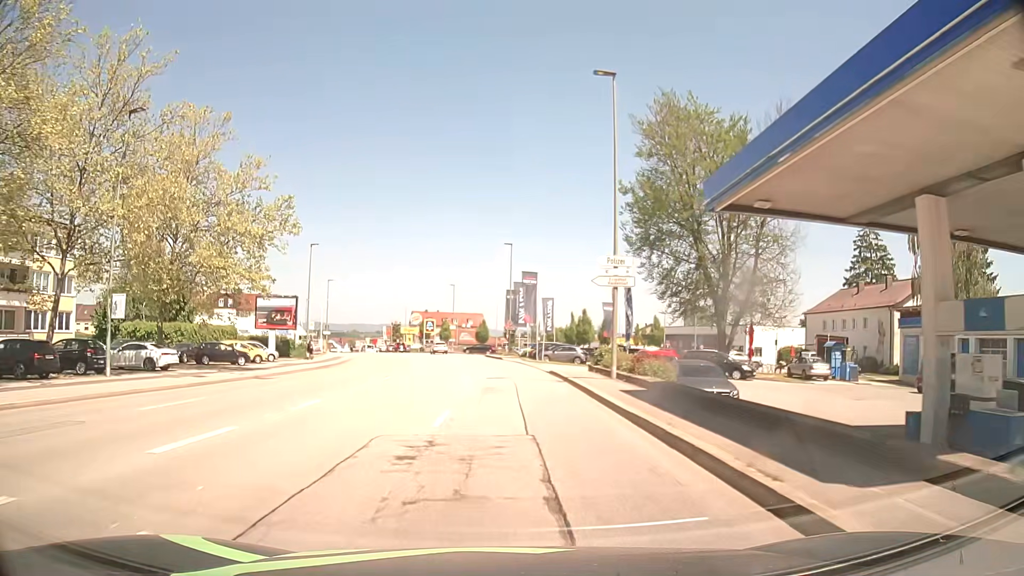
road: tertiary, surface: asphalt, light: Day
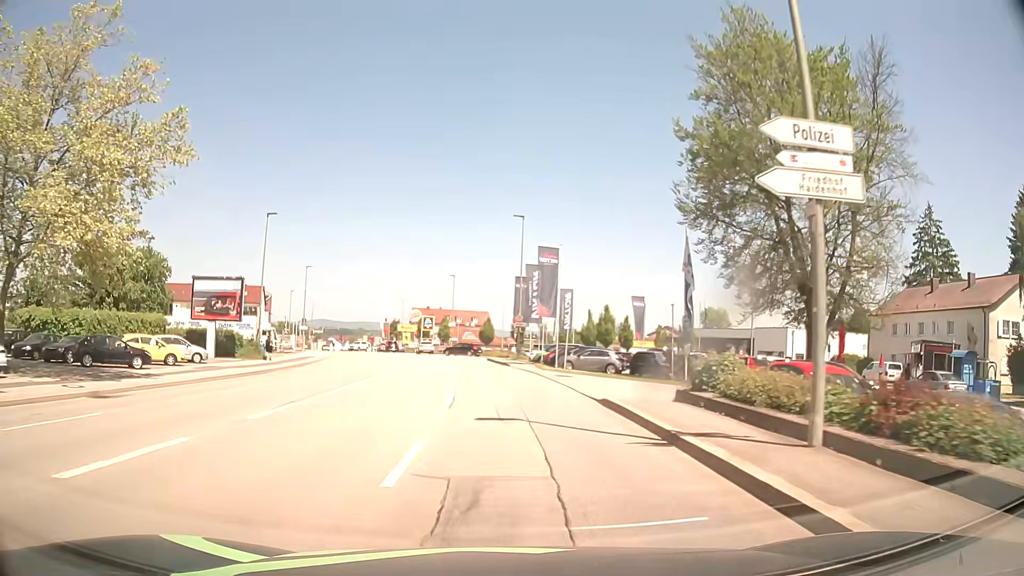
(0.0, +13.8) m; 0°
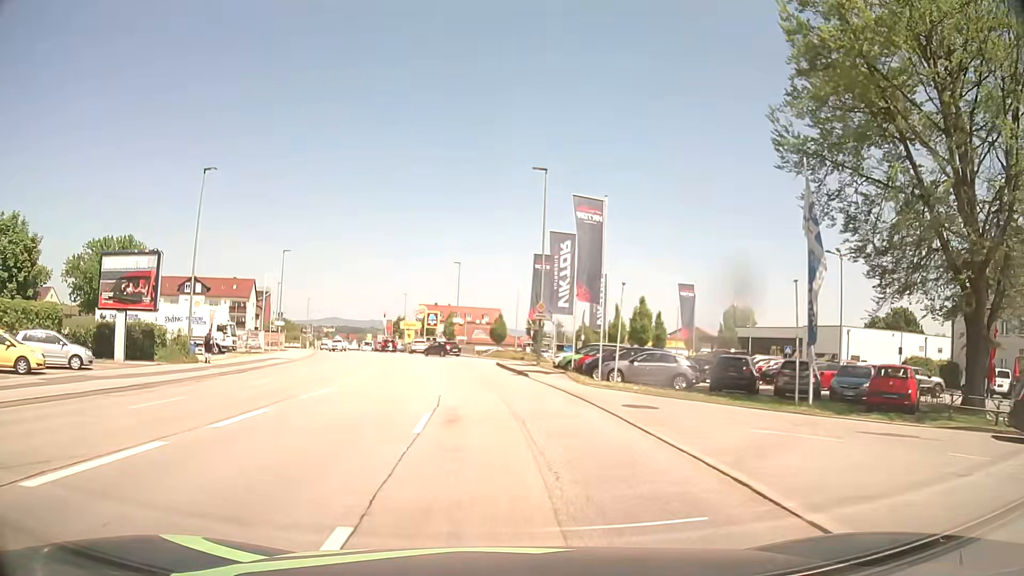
(-0.2, +12.9) m; -1°
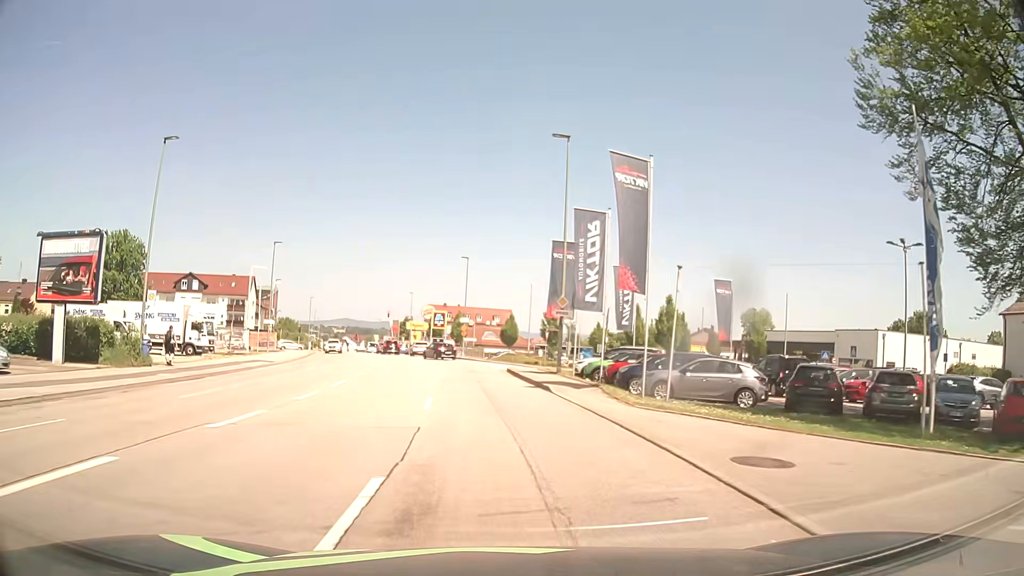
(-0.1, +6.2) m; -1°
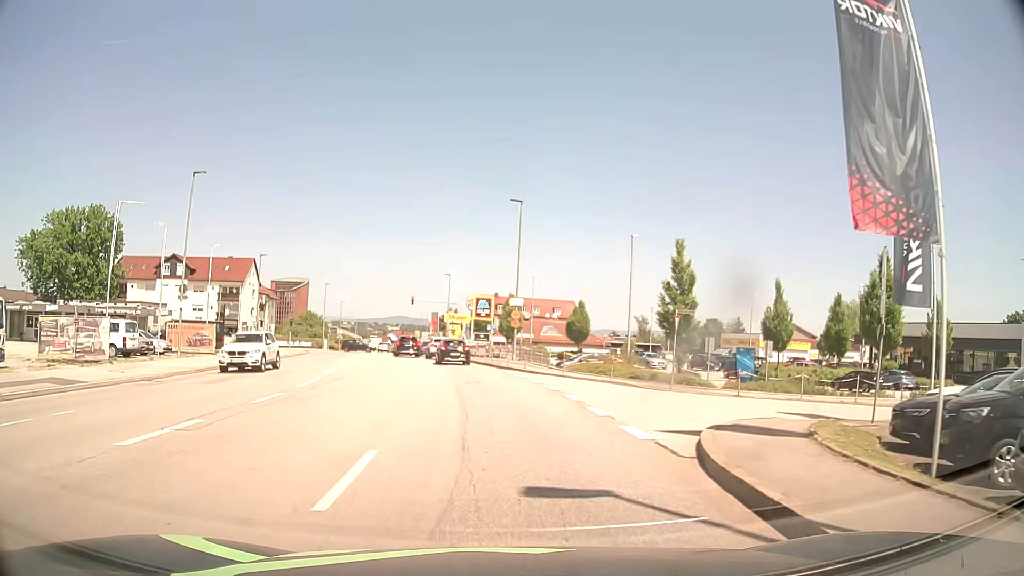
(-1.0, +26.3) m; -4°
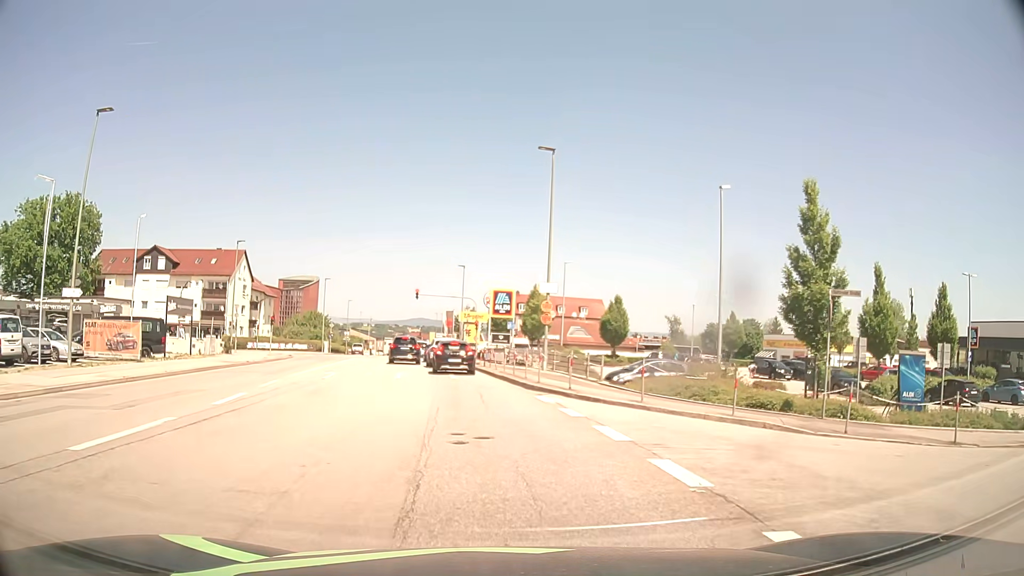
(-0.2, +11.8) m; -2°
